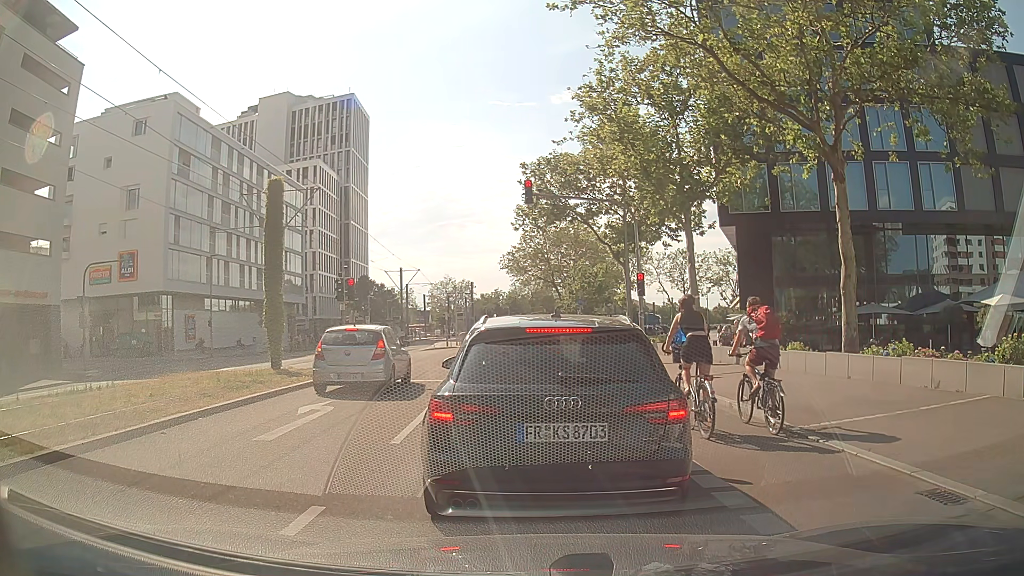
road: secondary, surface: asphalt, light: Day
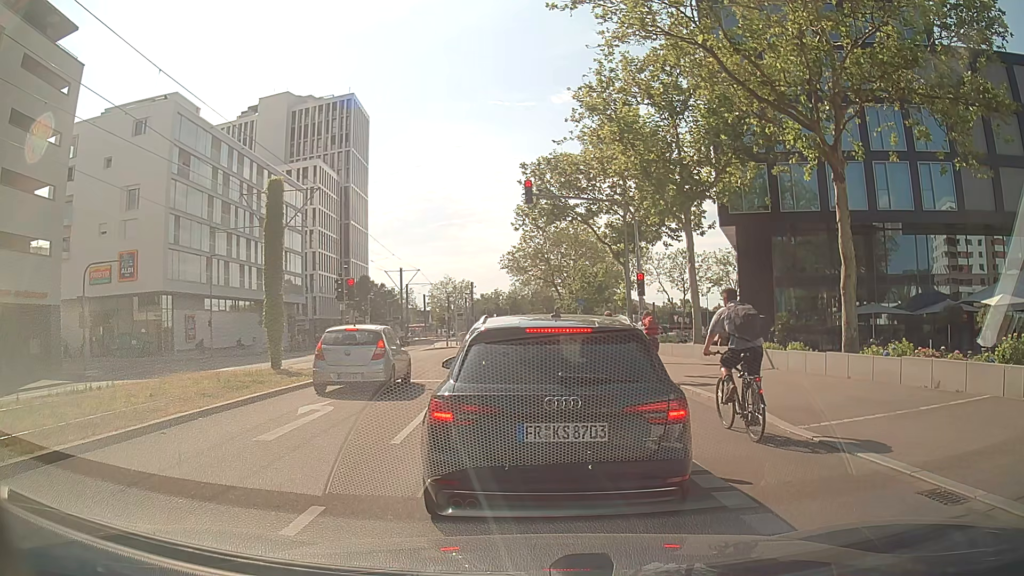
(0.0, 0.0) m; 0°
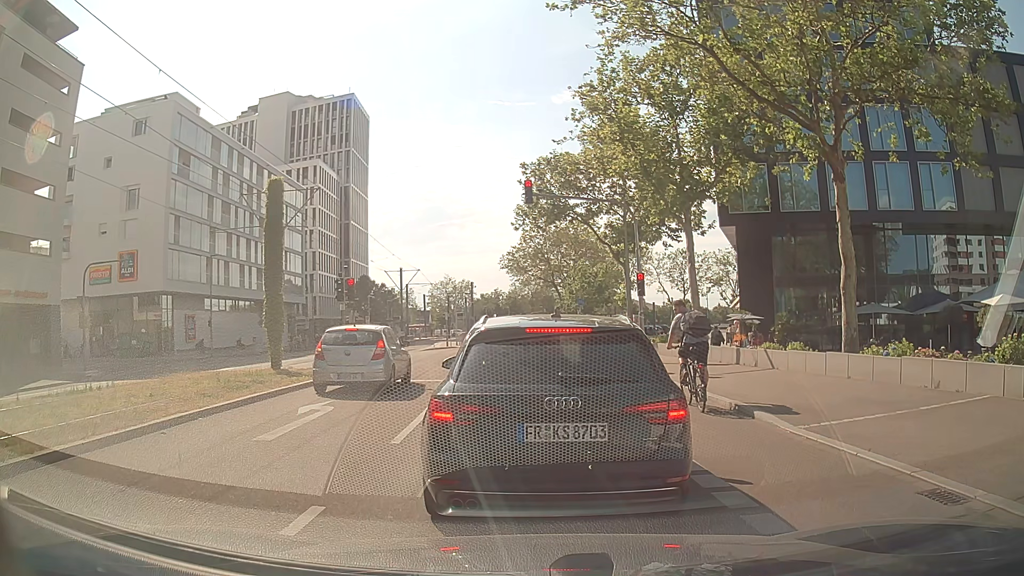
(0.0, 0.0) m; 0°
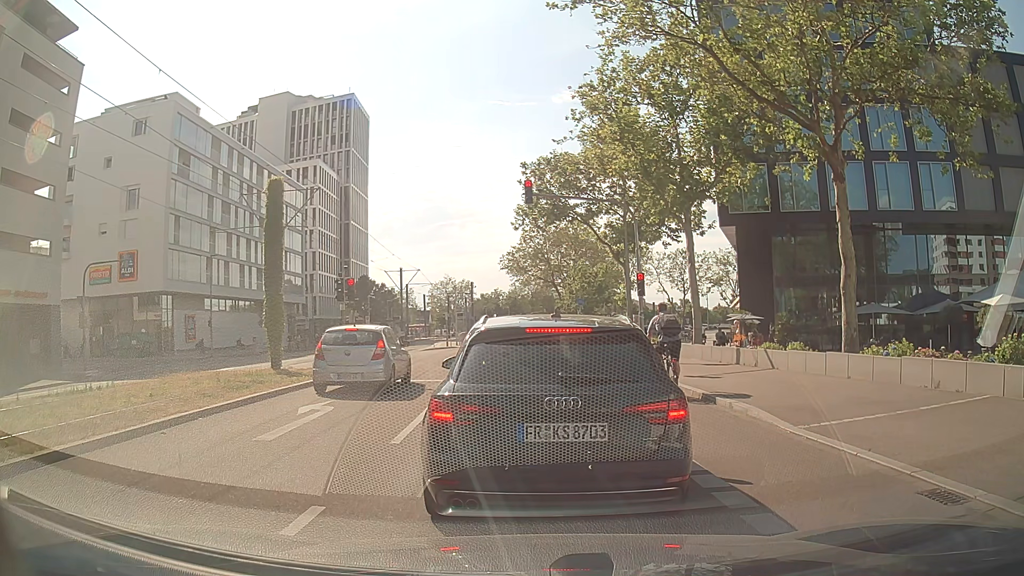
(0.0, 0.0) m; 0°
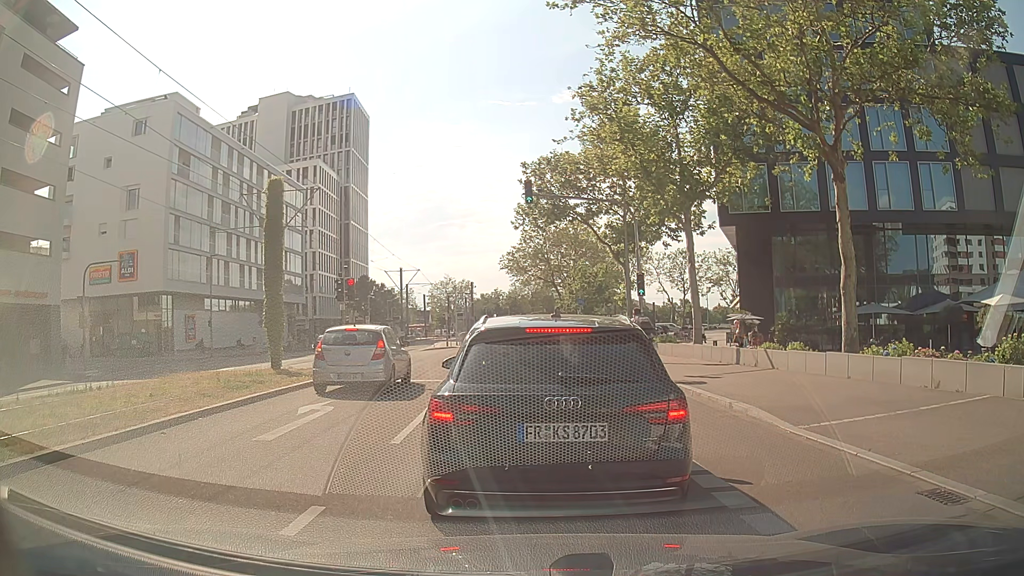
(0.0, 0.0) m; 0°
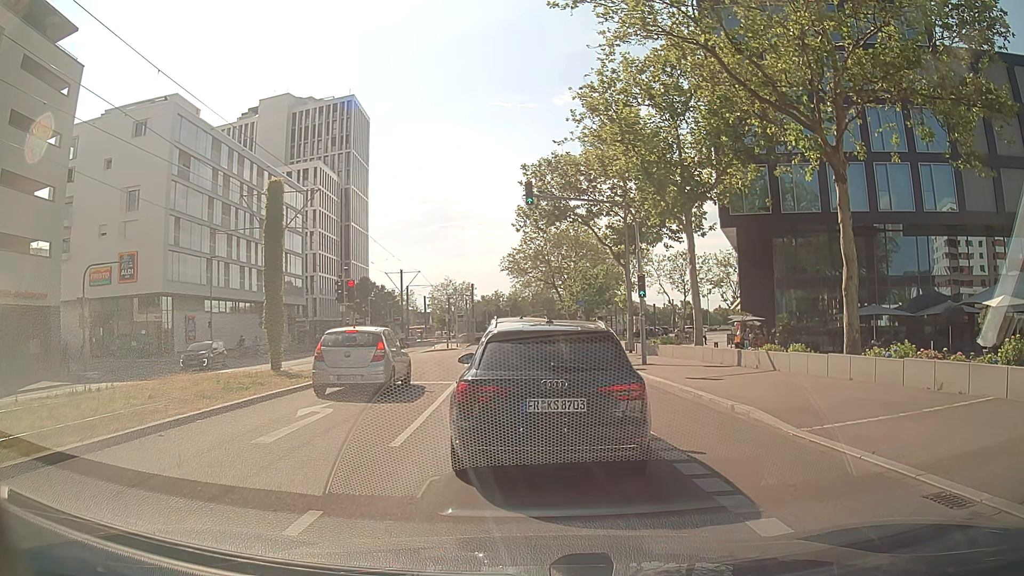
(0.0, +0.1) m; 0°
